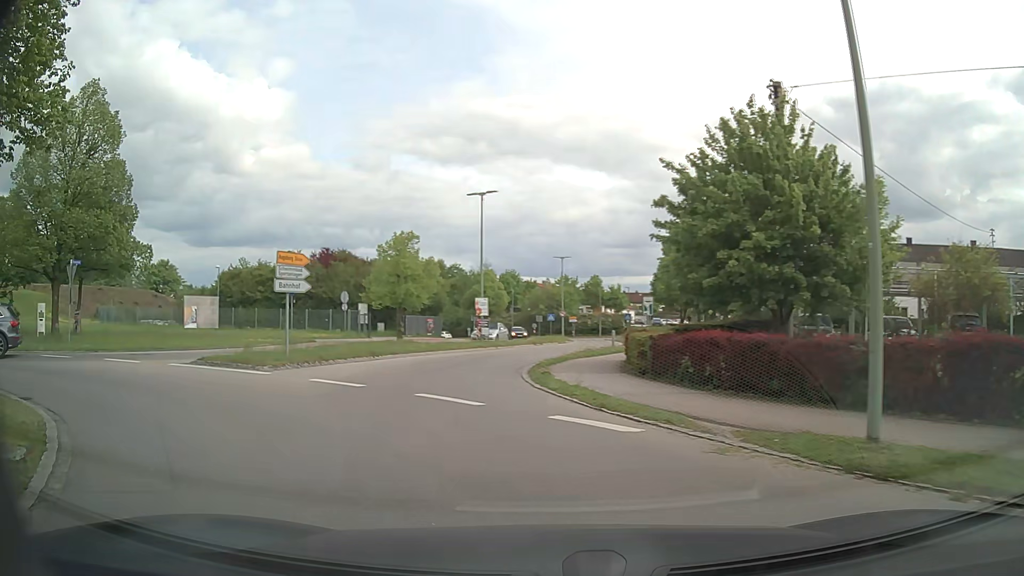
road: tertiary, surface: asphalt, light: Day
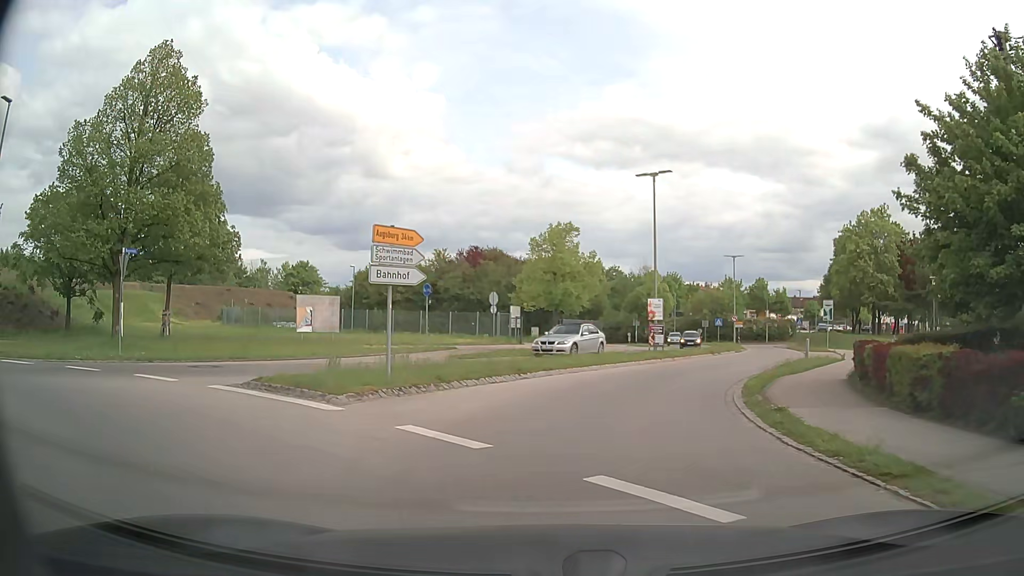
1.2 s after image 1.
(-0.8, +5.7) m; -12°
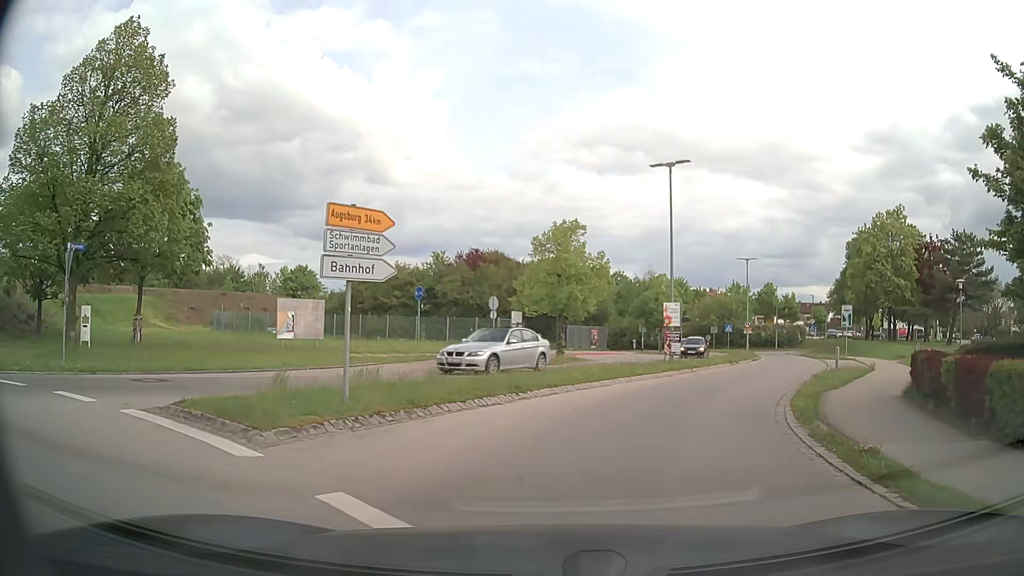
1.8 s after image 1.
(-0.1, +3.0) m; -1°
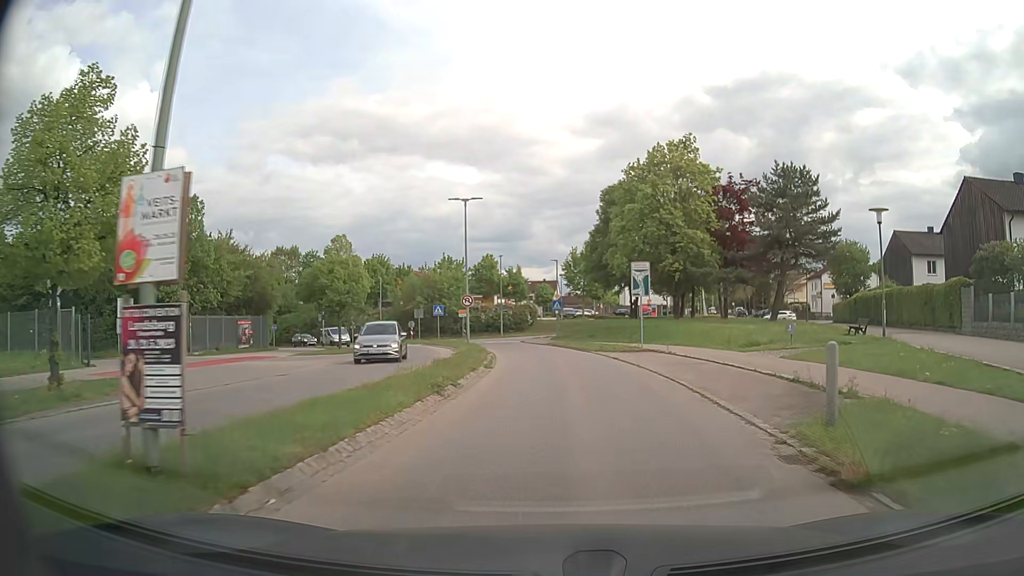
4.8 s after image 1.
(+5.0, +20.1) m; +25°
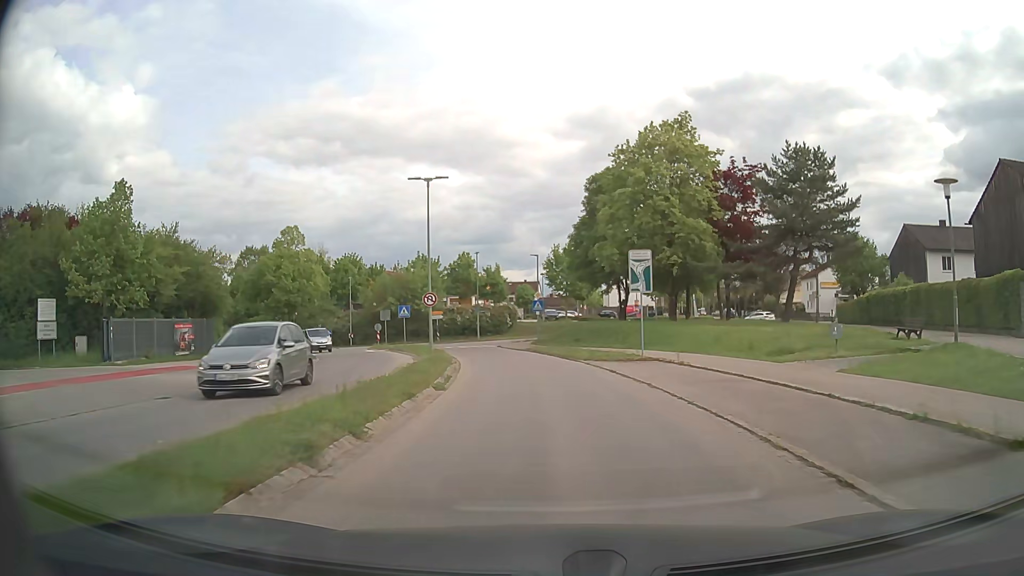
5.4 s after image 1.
(+0.1, +5.9) m; +1°
